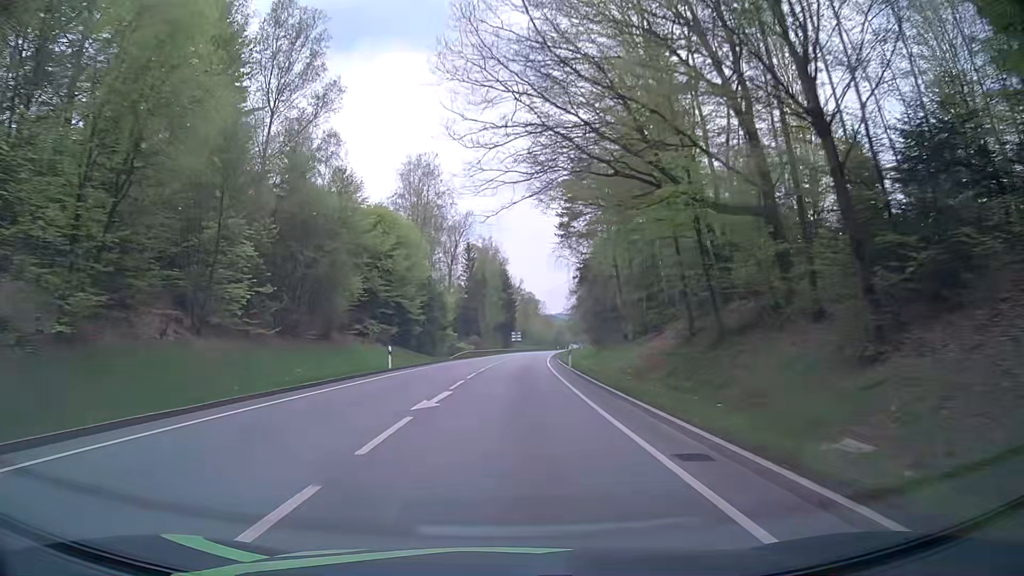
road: primary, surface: asphalt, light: Day
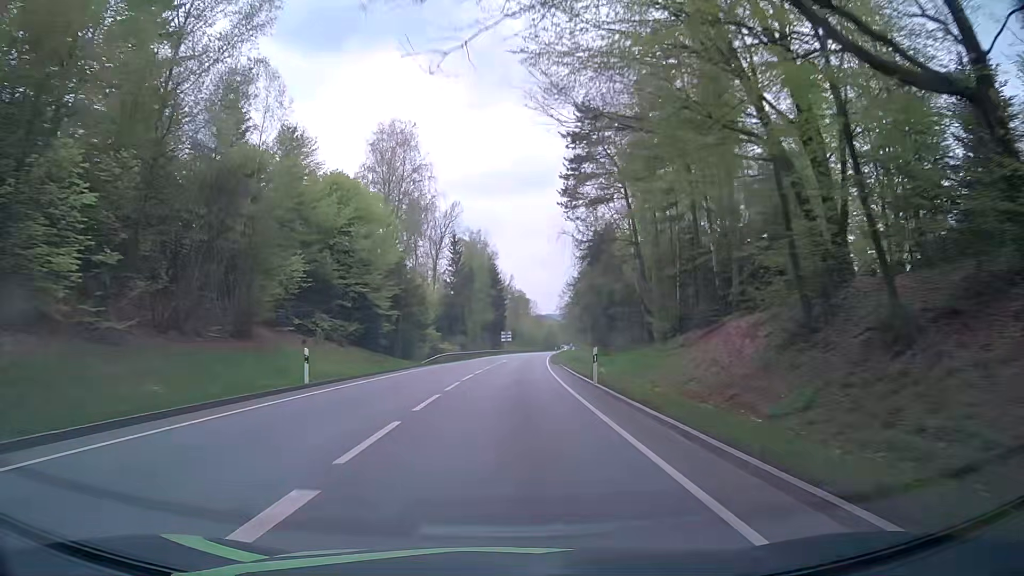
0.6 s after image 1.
(+0.1, +12.6) m; +1°
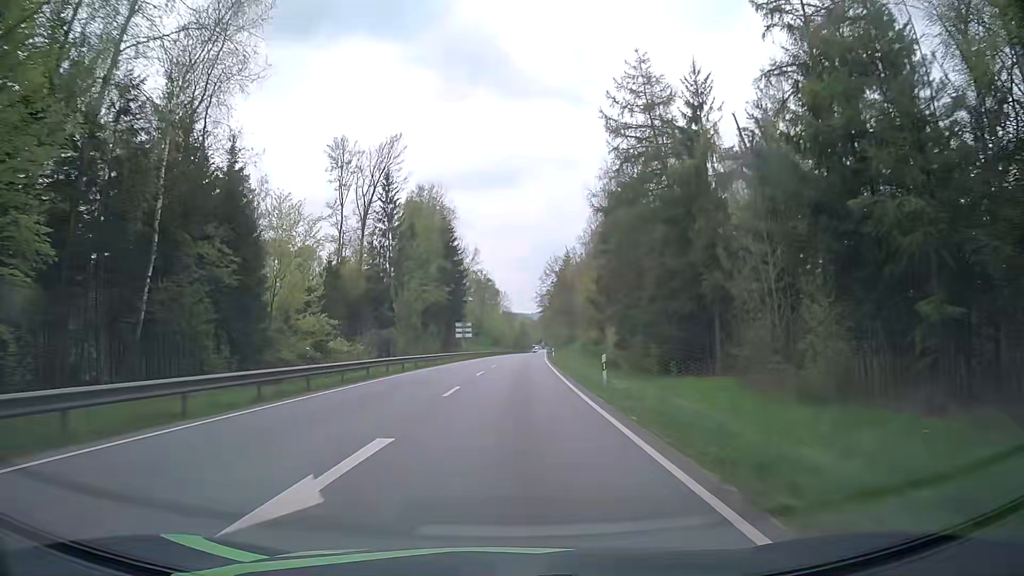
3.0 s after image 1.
(+1.4, +50.2) m; +3°
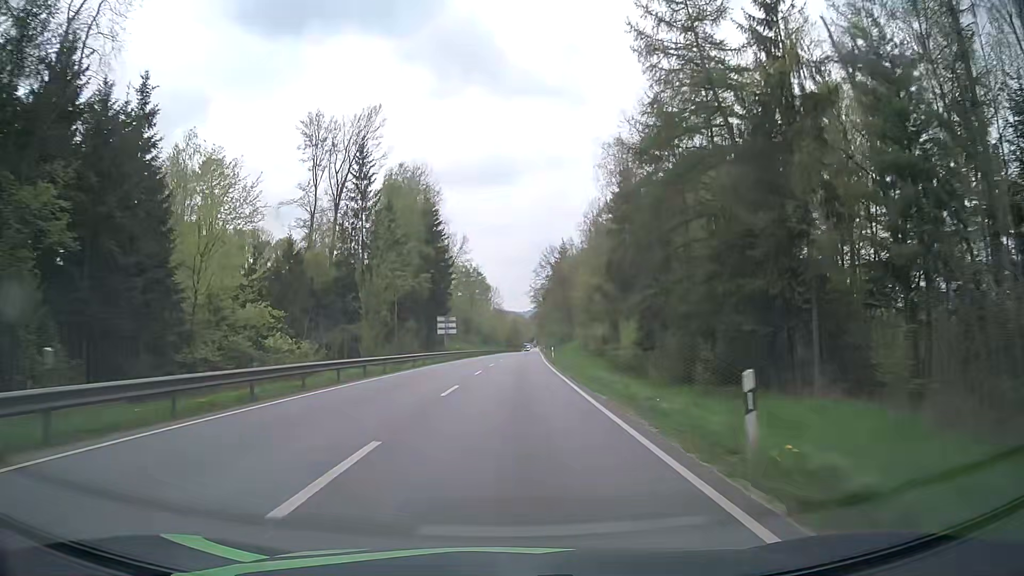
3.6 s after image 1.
(+0.1, +12.6) m; +1°
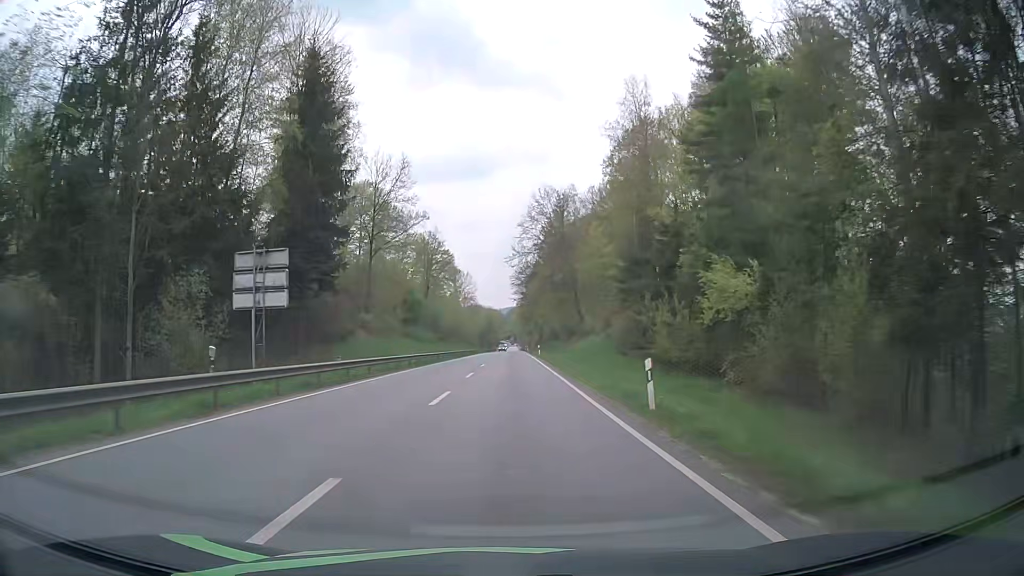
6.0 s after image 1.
(+0.9, +50.2) m; +2°
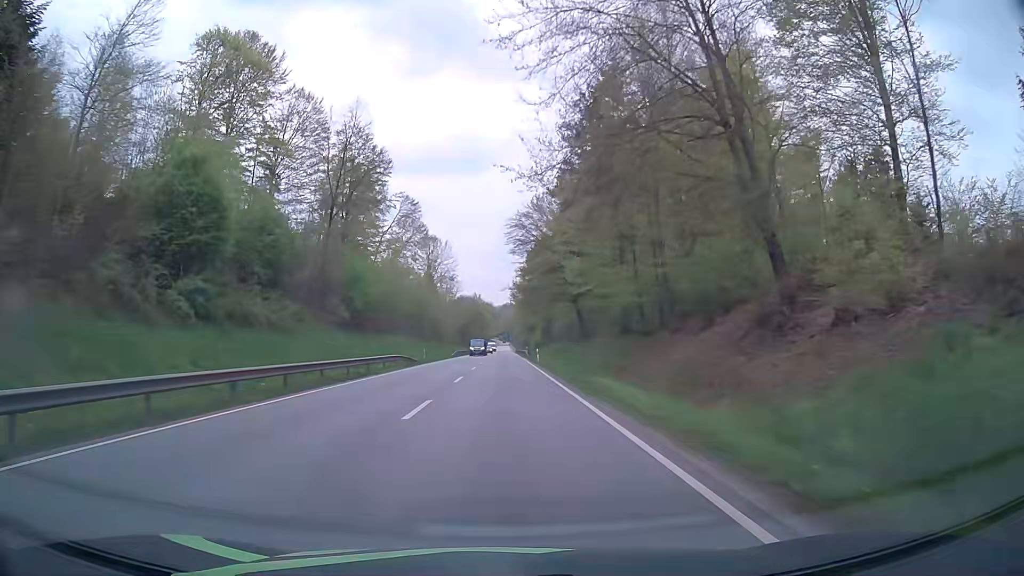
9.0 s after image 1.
(+0.5, +62.8) m; 0°
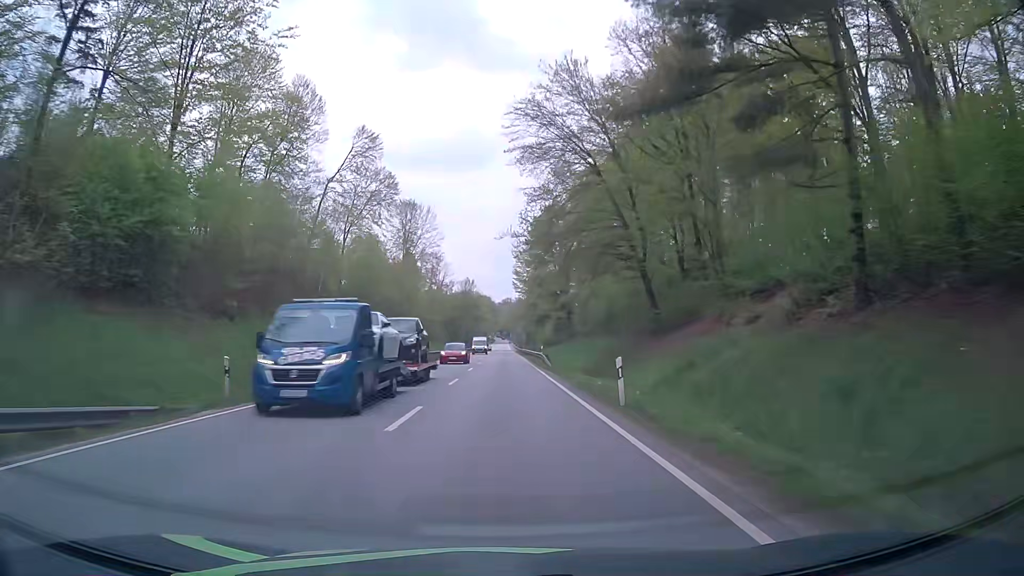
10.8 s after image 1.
(+0.1, +37.7) m; 0°
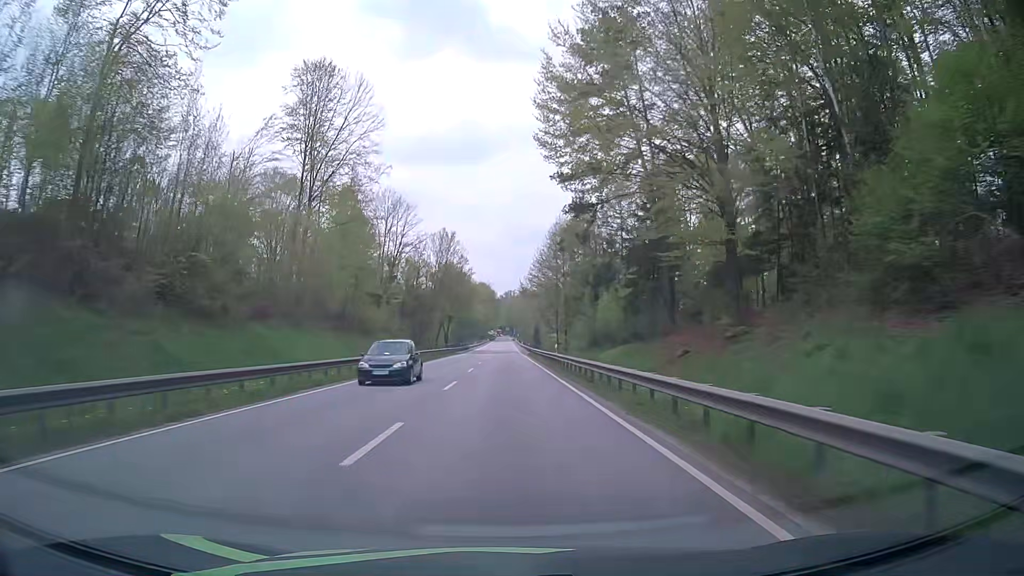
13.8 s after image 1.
(+0.2, +62.8) m; 0°
(0, +10) (0, +20) (0, +30) (0, +40) (0, +50) (0, +60) (0, +70) (0, +80) (0, +90) (0, +100) m
